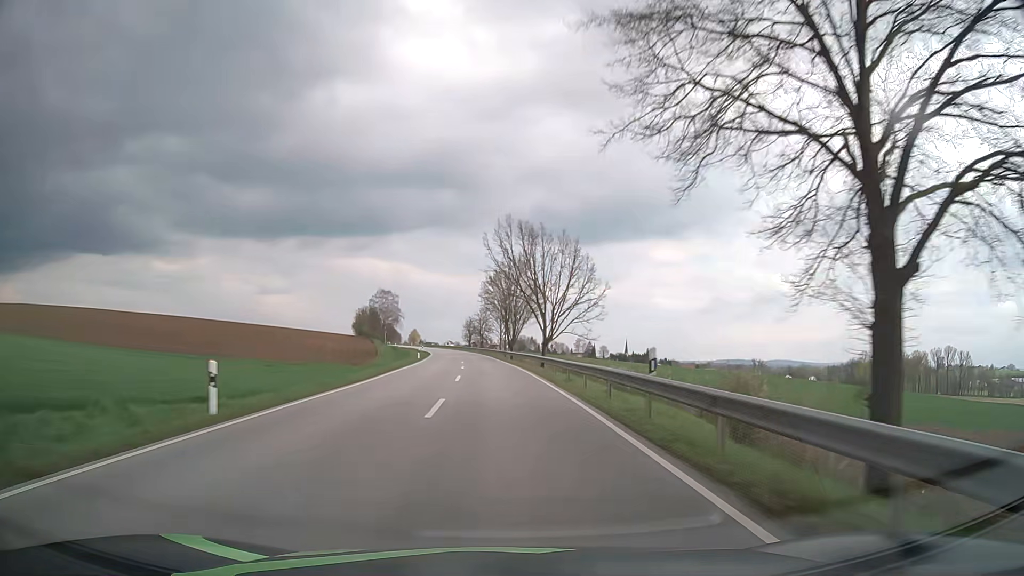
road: secondary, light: Day
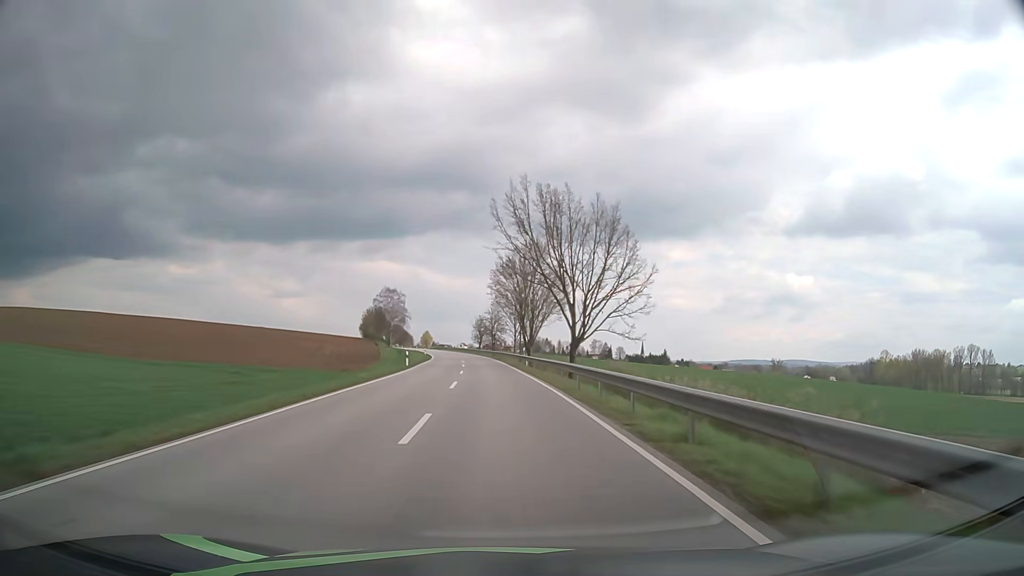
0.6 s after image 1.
(-0.1, +15.0) m; -1°
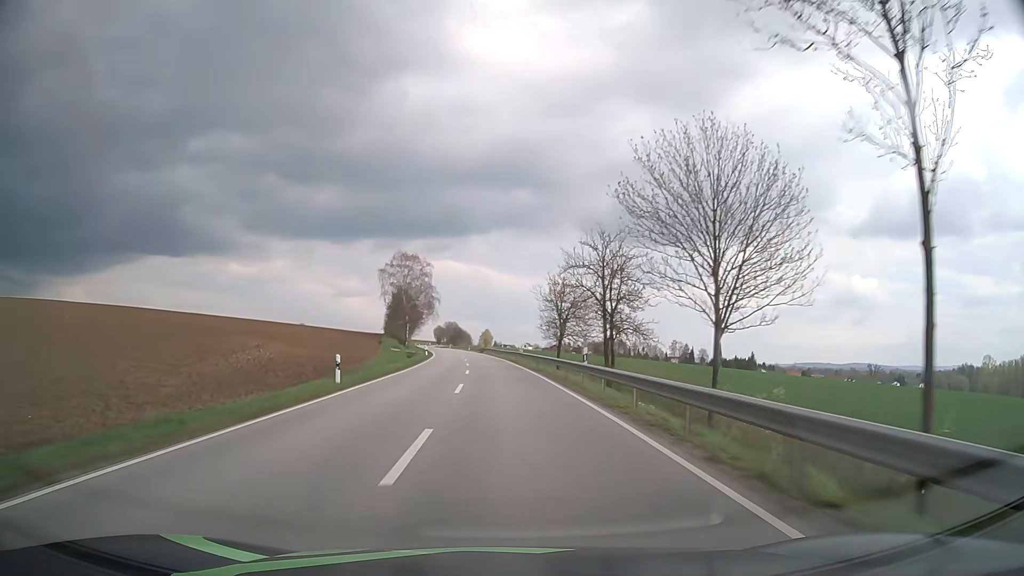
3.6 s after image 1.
(-4.0, +75.0) m; -6°
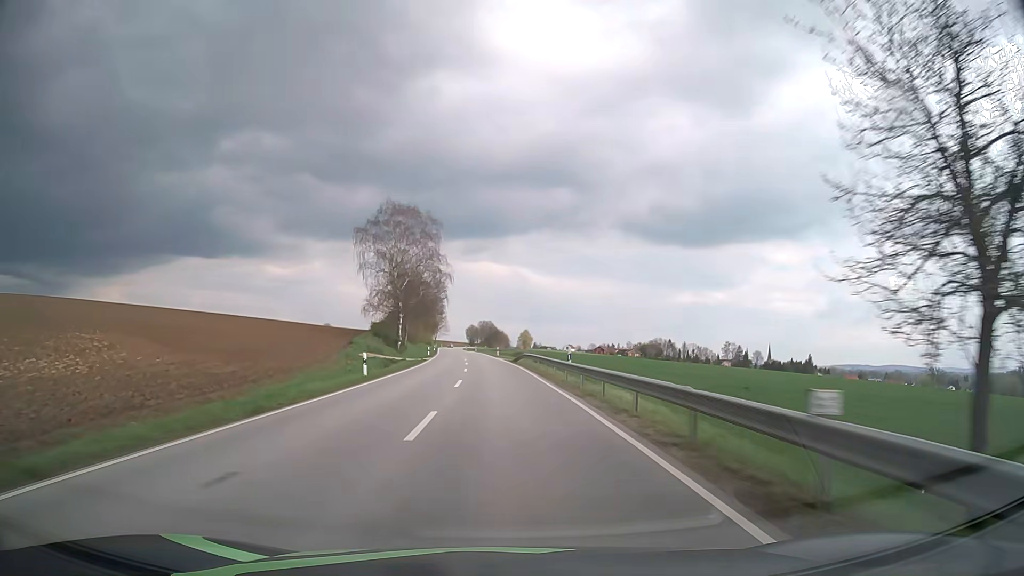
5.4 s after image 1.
(-1.3, +45.2) m; -3°
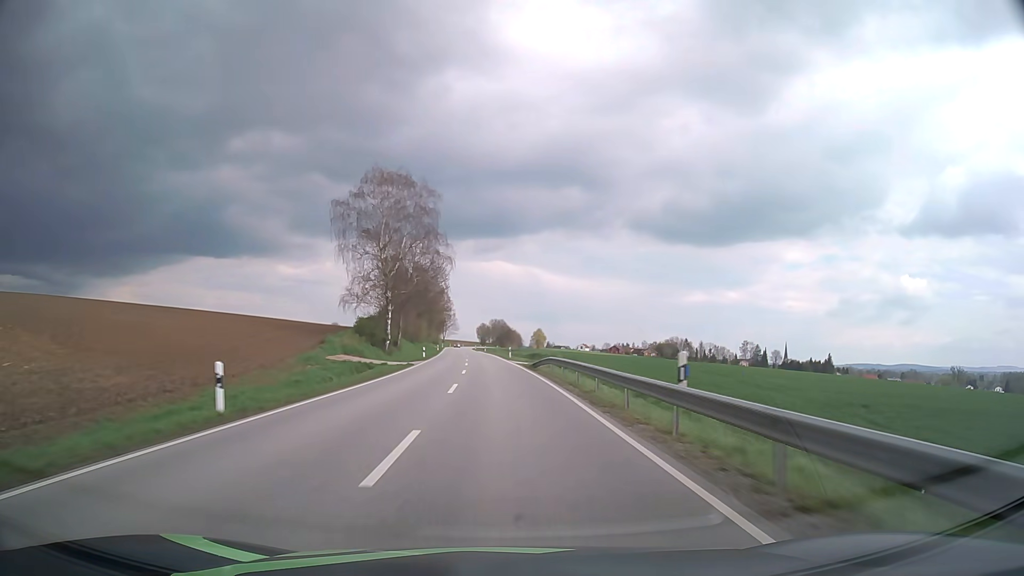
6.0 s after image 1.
(-0.1, +15.1) m; -1°
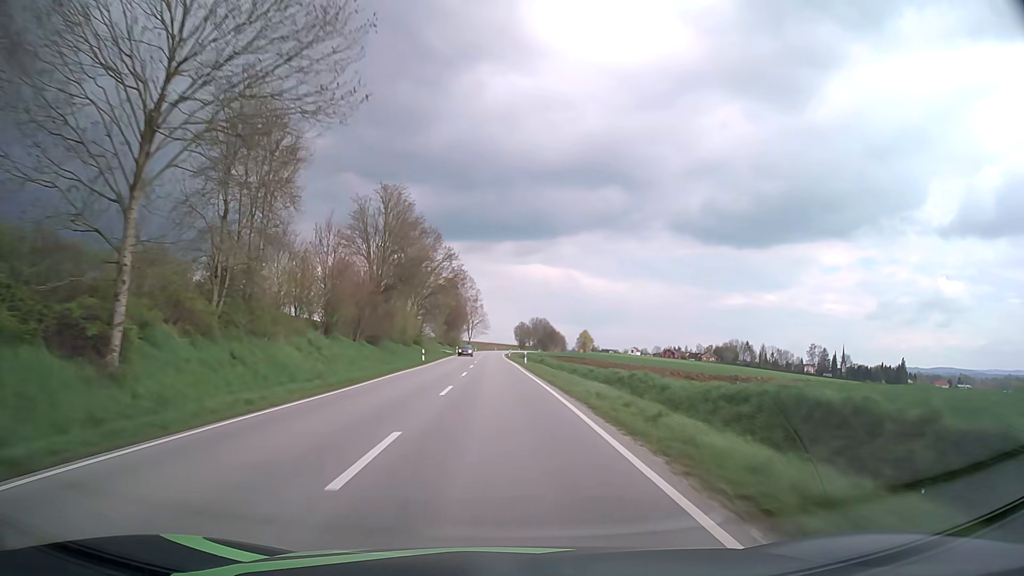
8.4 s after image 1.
(-2.0, +60.4) m; -3°
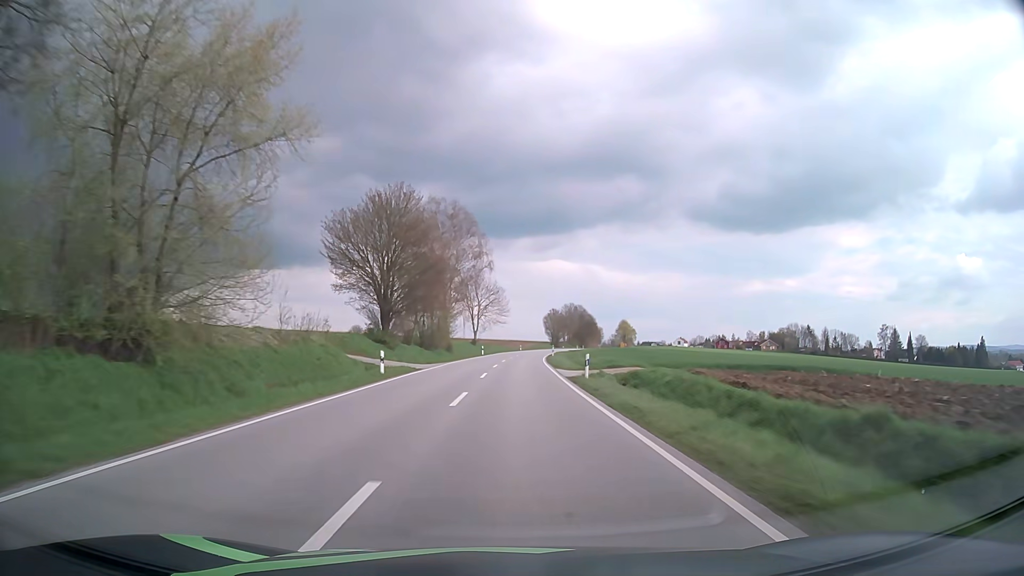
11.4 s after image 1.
(-1.7, +75.8) m; -2°
